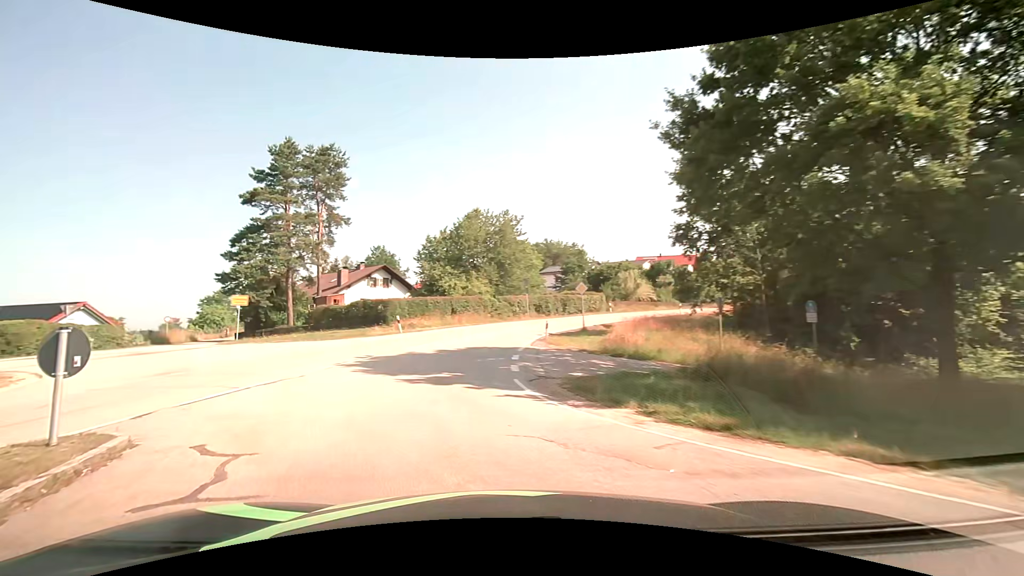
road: tertiary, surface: asphalt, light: Day
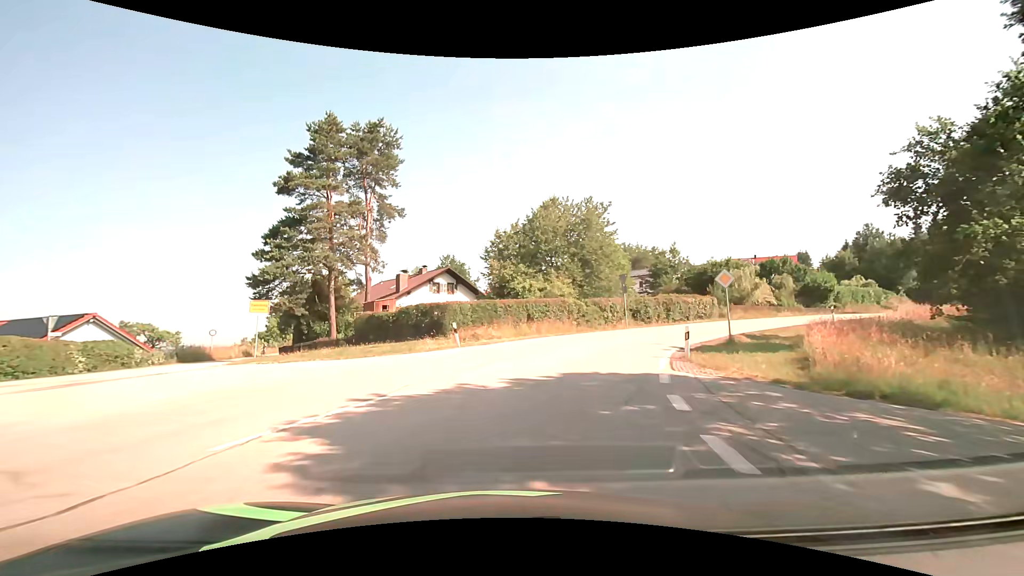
(-1.3, +9.7) m; -10°
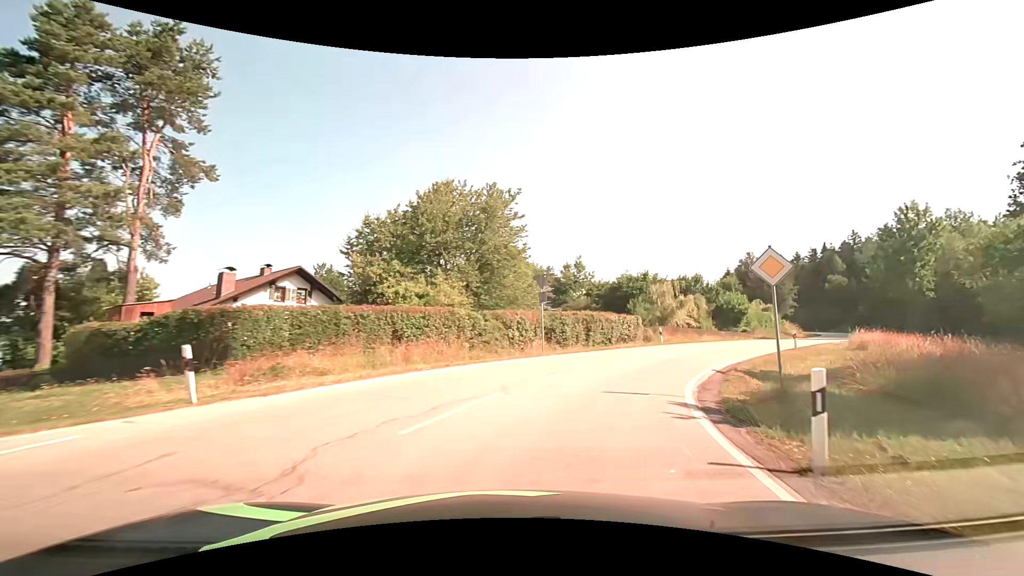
(+0.9, +11.5) m; +11°
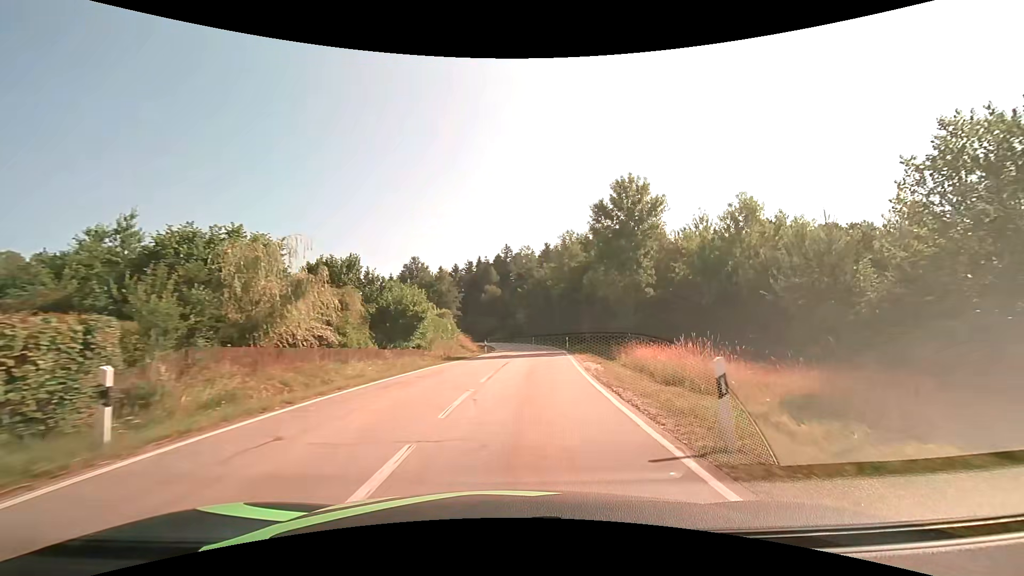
(+9.0, +24.4) m; +39°
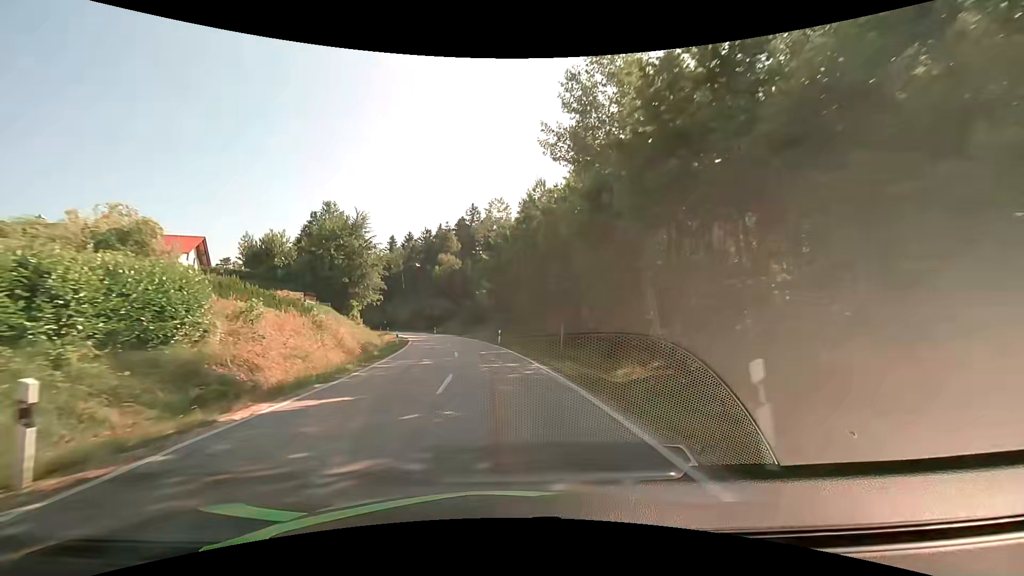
(+2.9, +40.9) m; +4°
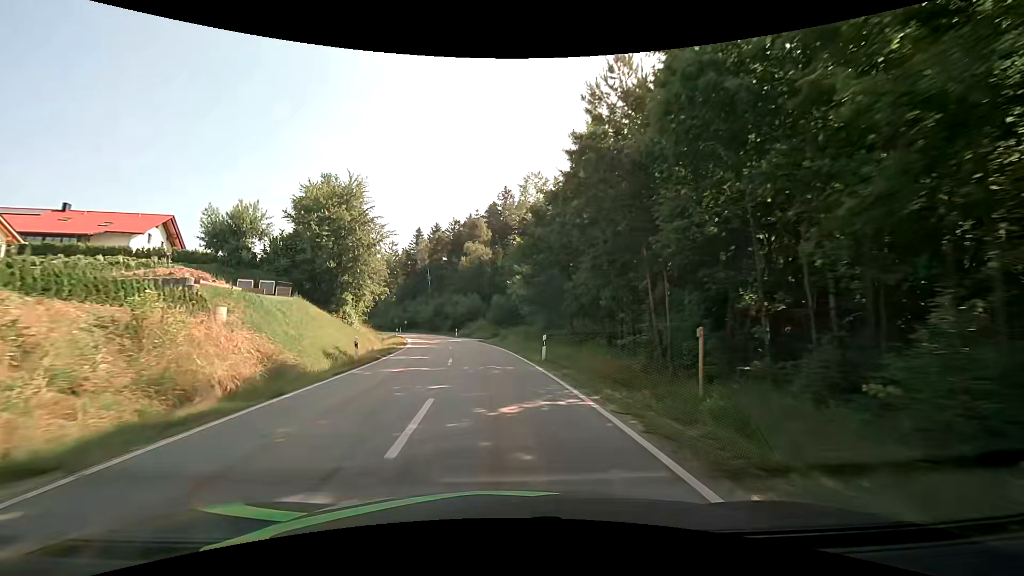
(-0.5, +17.0) m; -3°
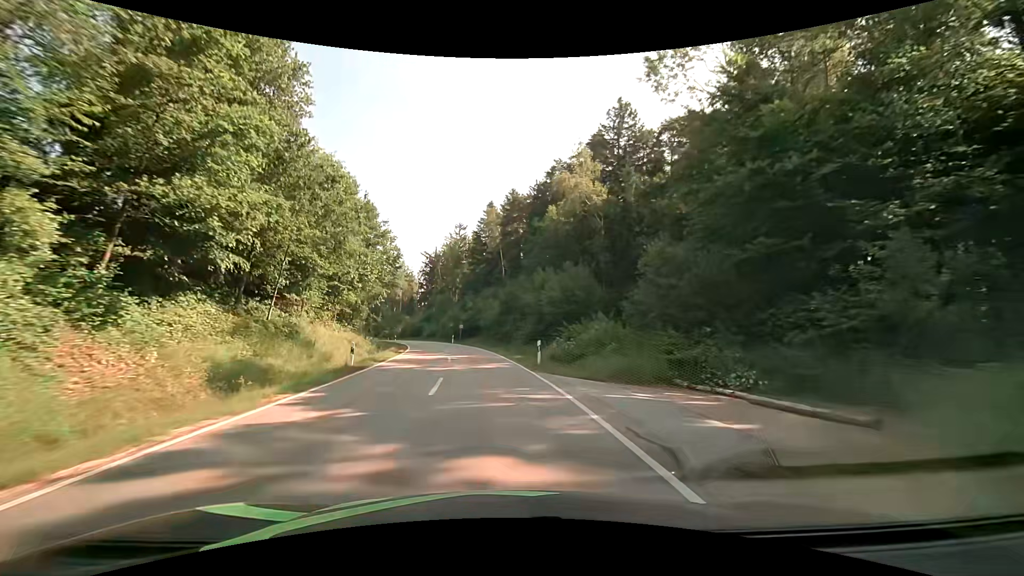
(-4.4, +43.3) m; -10°
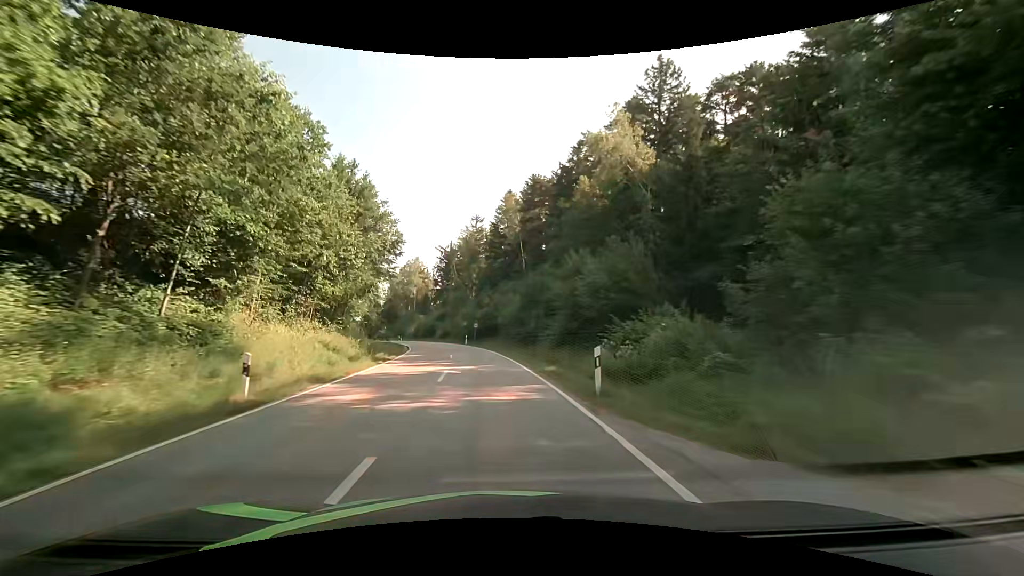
(-0.2, +9.4) m; -3°
(0, +10) (-1, +20) (-2, +30) (-3, +40) (-5, +50) (-7, +59) (-10, +69) (-14, +78) (-17, +88) (-21, +97) m
